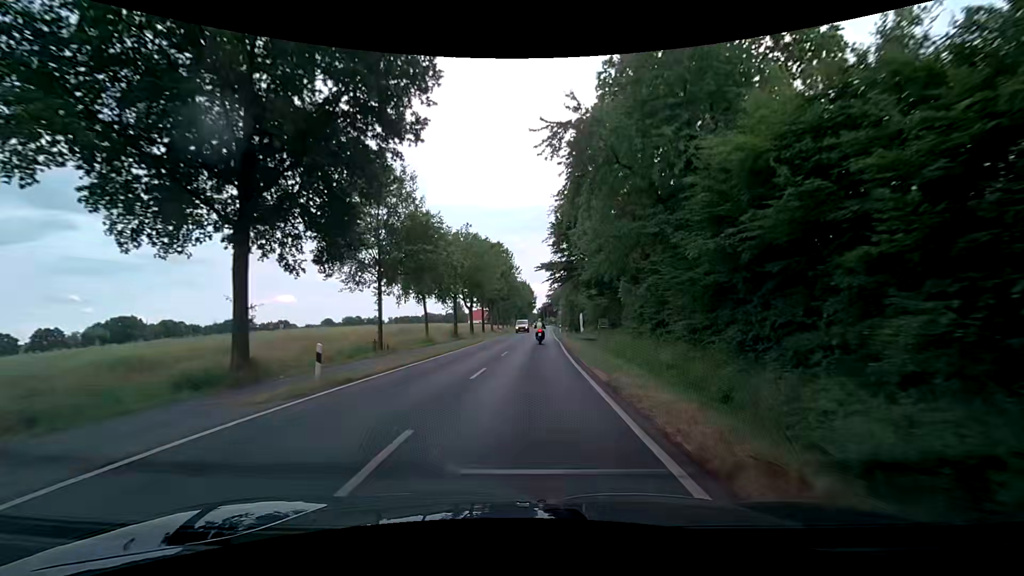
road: secondary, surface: asphalt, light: Day
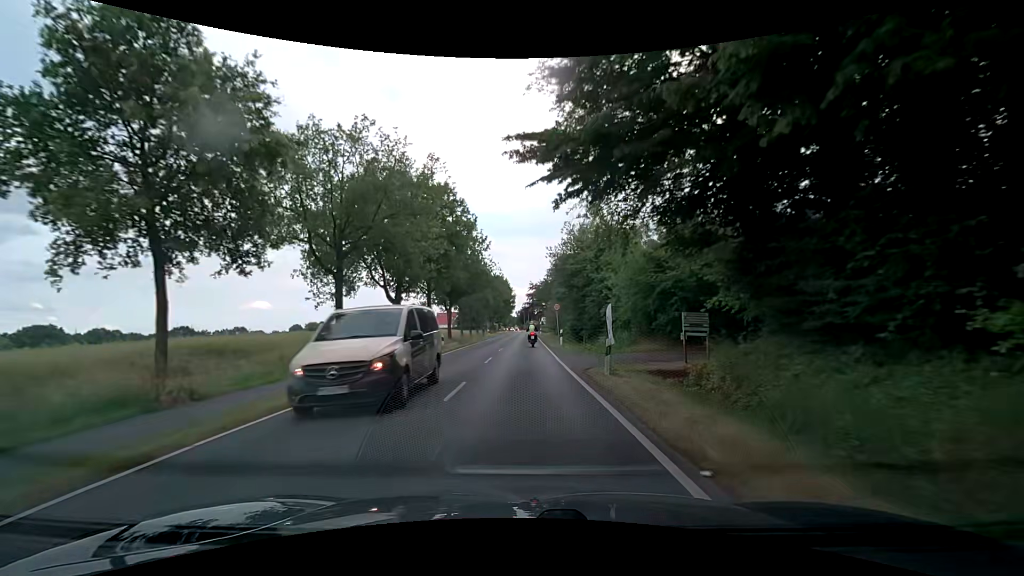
(+1.6, +30.3) m; +3°
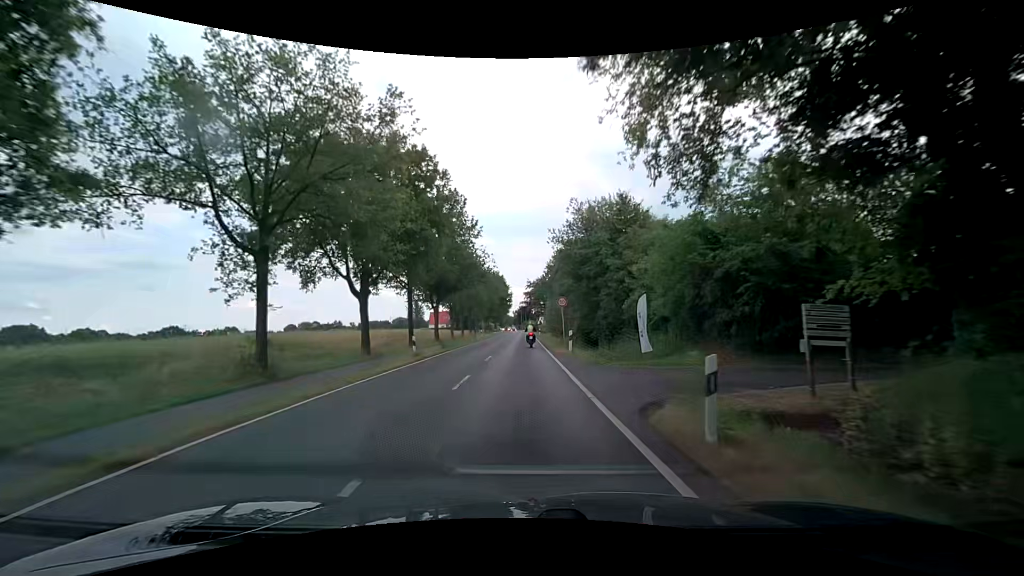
(0.0, +7.6) m; 0°
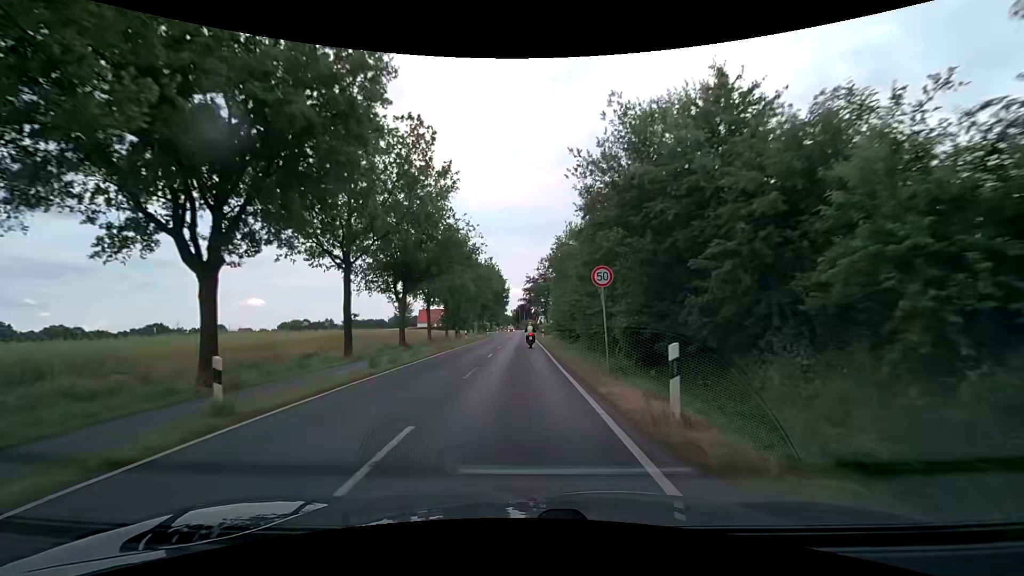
(+0.1, +15.2) m; 0°
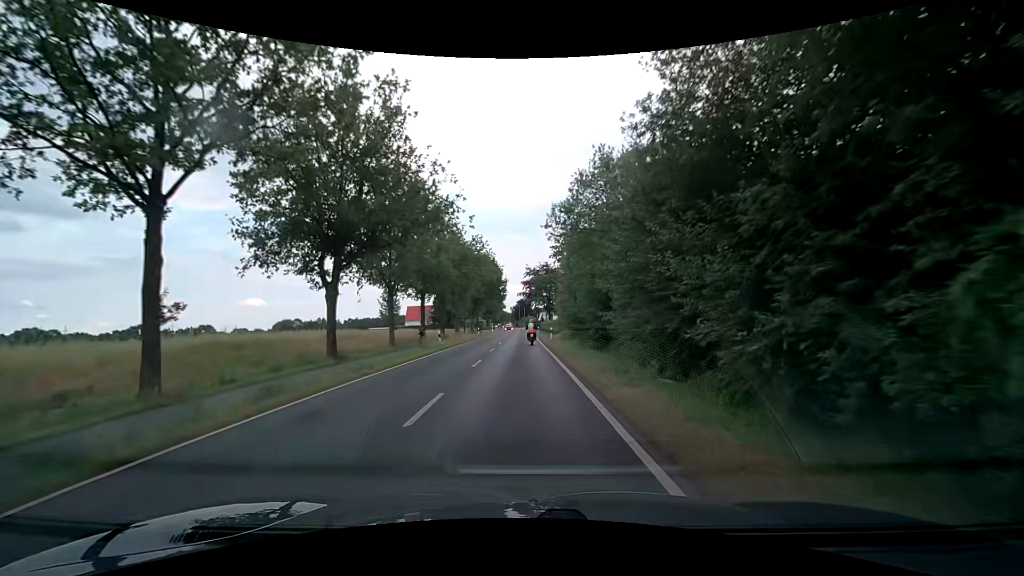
(+0.2, +15.2) m; 0°
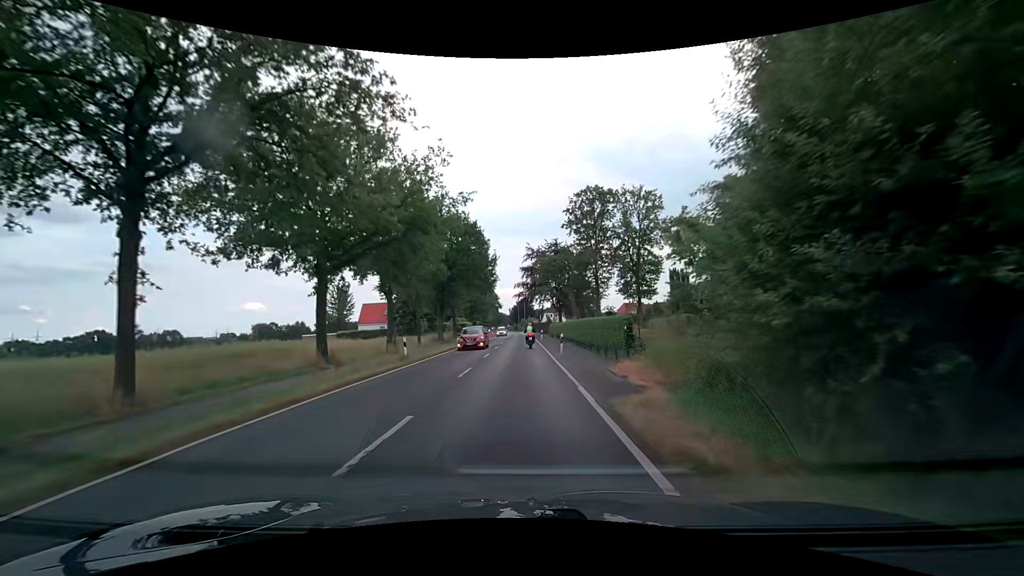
(+0.2, +38.1) m; 0°
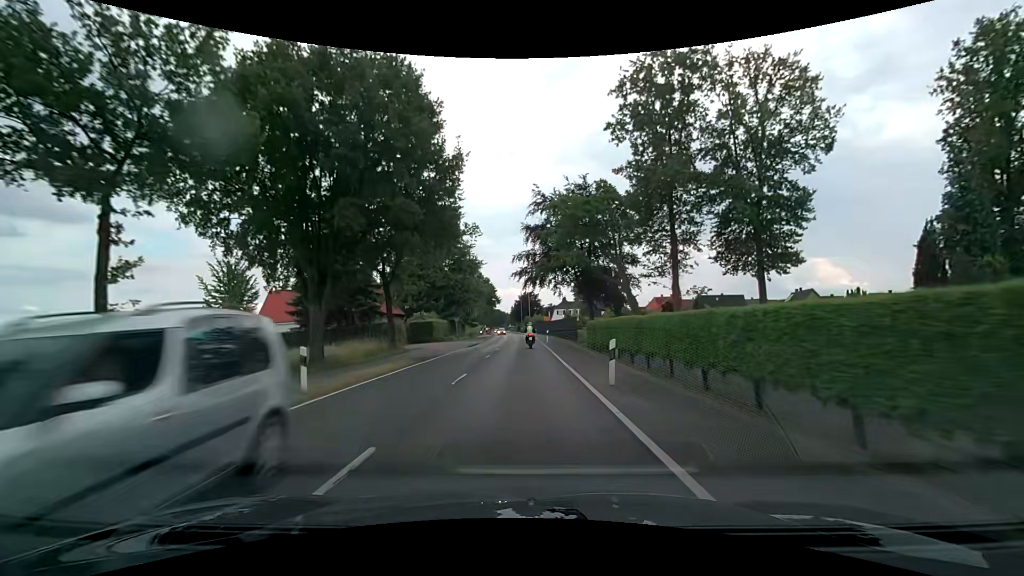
(-0.1, +38.1) m; 0°
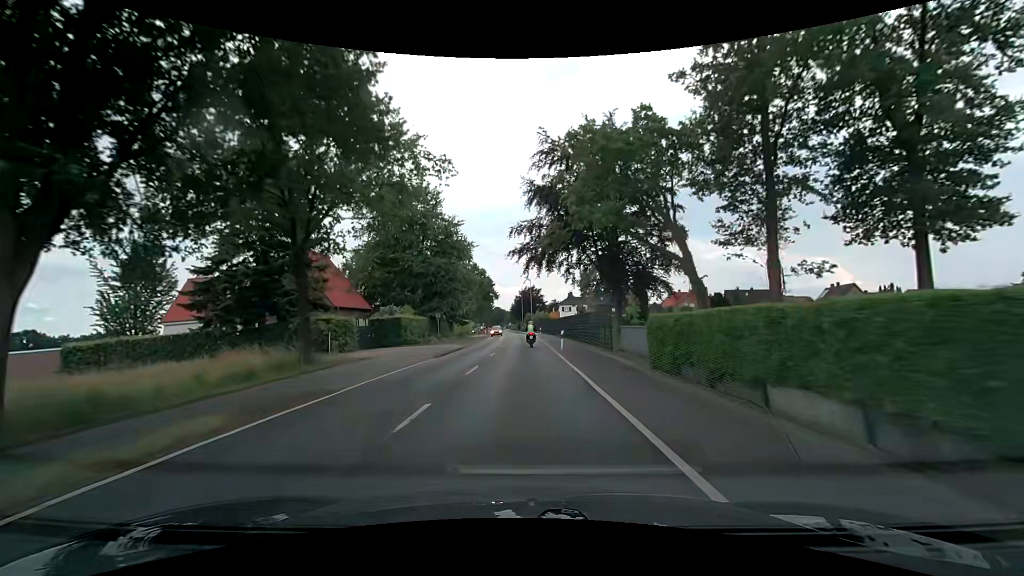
(0.0, +15.2) m; 0°
(0, +10) (0, +20) (0, +30) (0, +40) (0, +50) (0, +60) (-1, +70) (-1, +80) (-2, +90) (-2, +100) m
